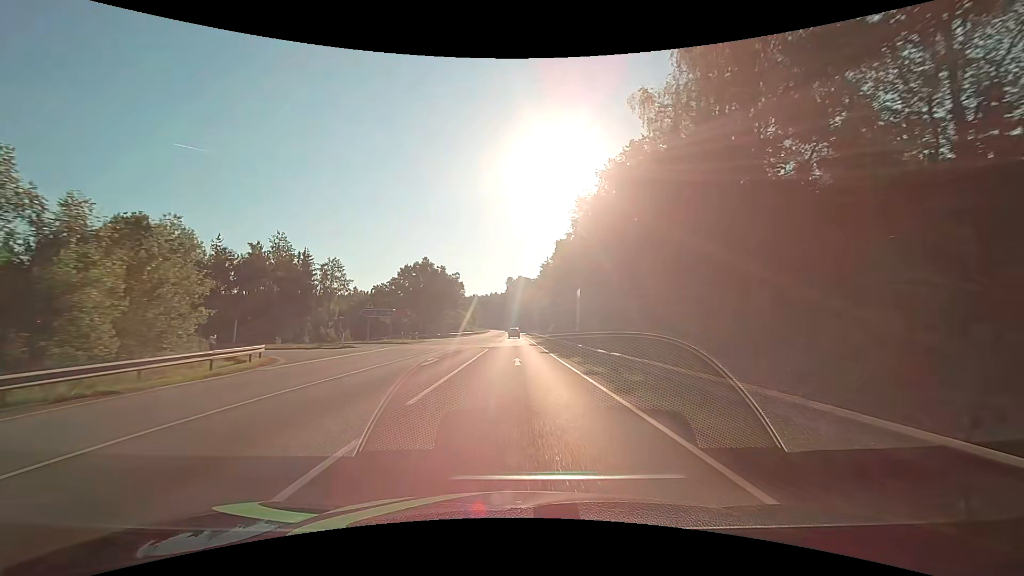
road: secondary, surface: asphalt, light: Day
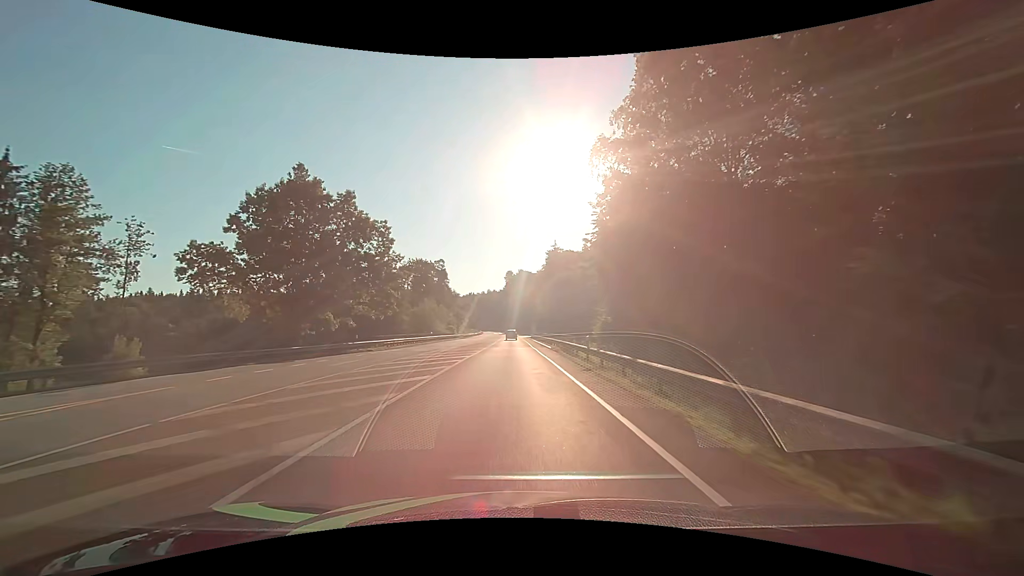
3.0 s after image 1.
(+0.2, +53.8) m; 0°
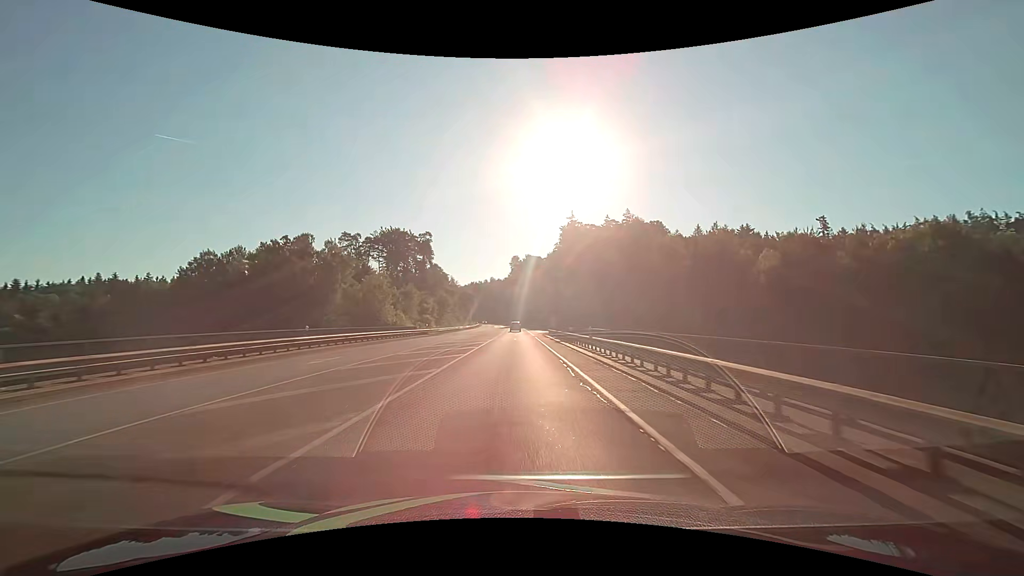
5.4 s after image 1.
(-0.4, +43.0) m; -1°
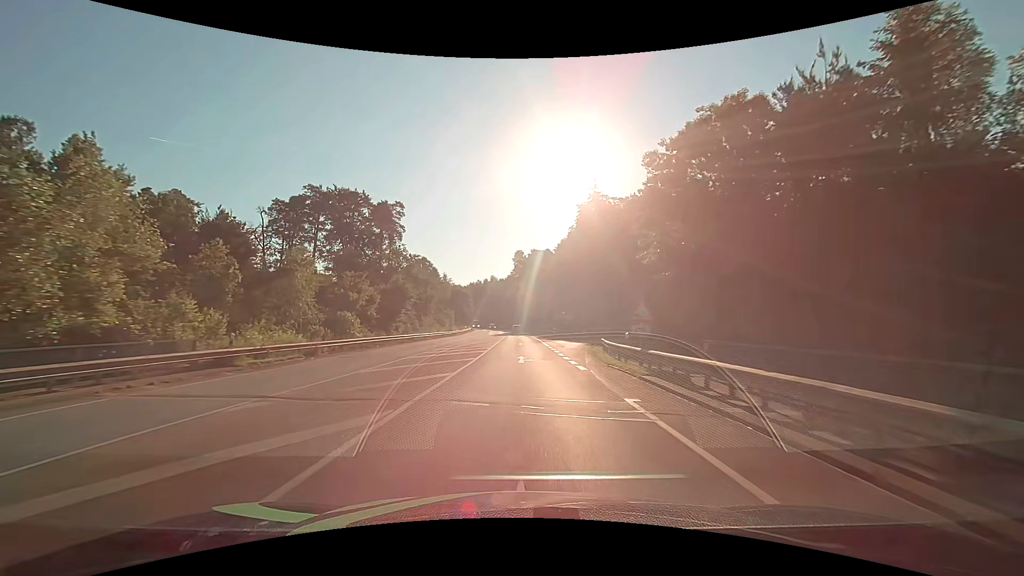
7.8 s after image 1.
(-0.2, +43.0) m; -1°
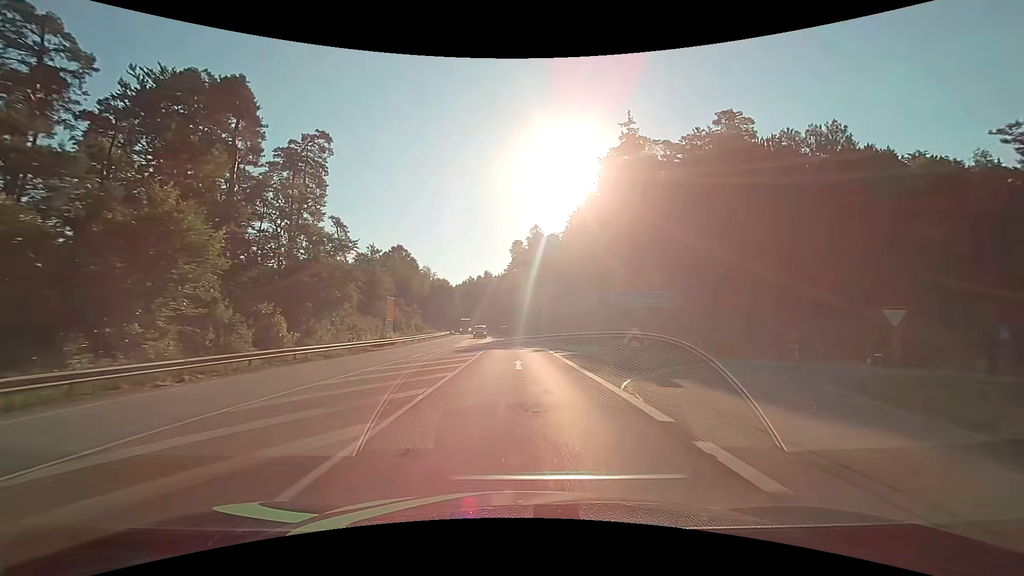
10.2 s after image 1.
(+0.2, +42.9) m; 0°
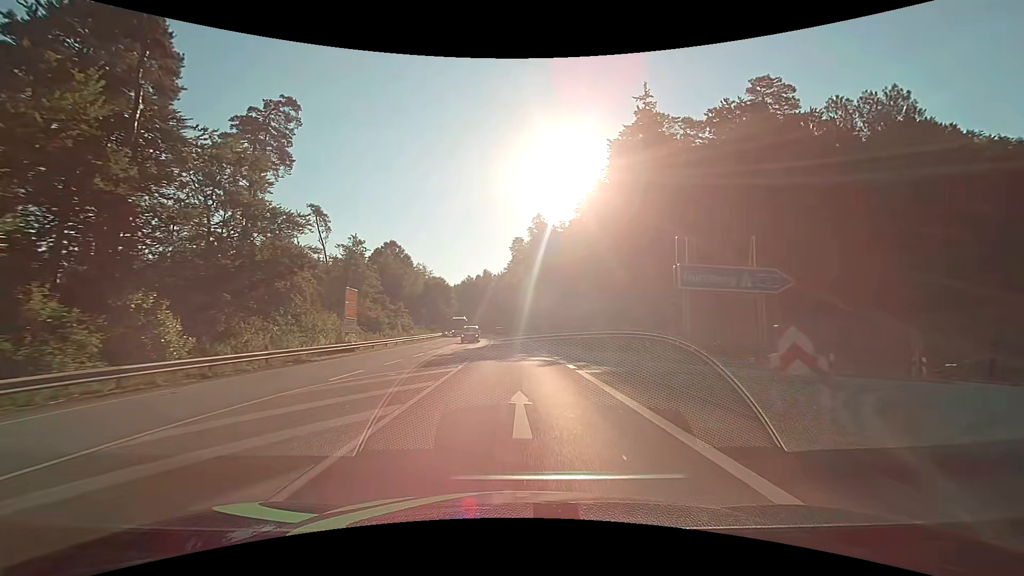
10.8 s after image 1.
(0.0, +10.7) m; 0°
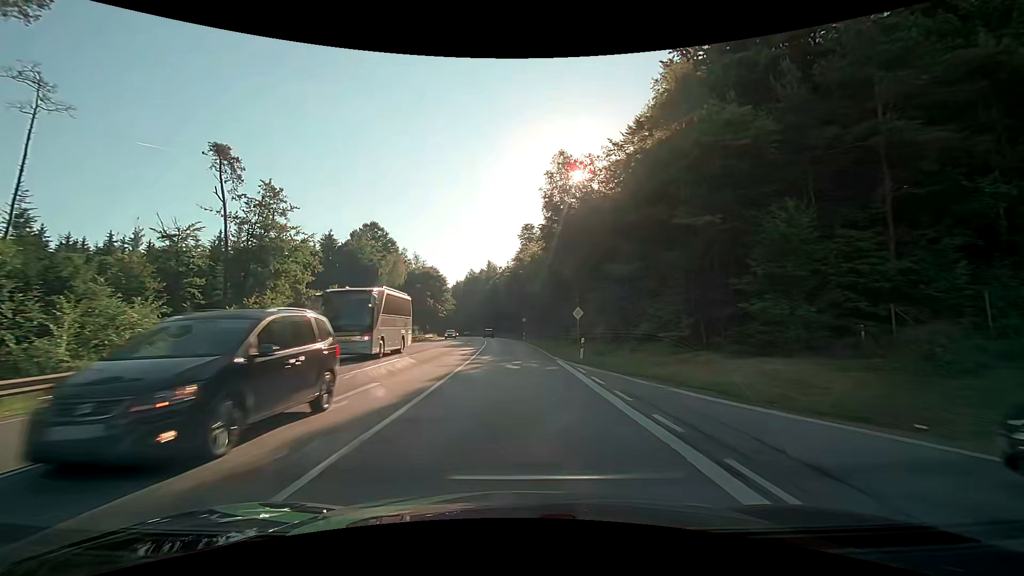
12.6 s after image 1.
(-0.1, +32.2) m; -1°
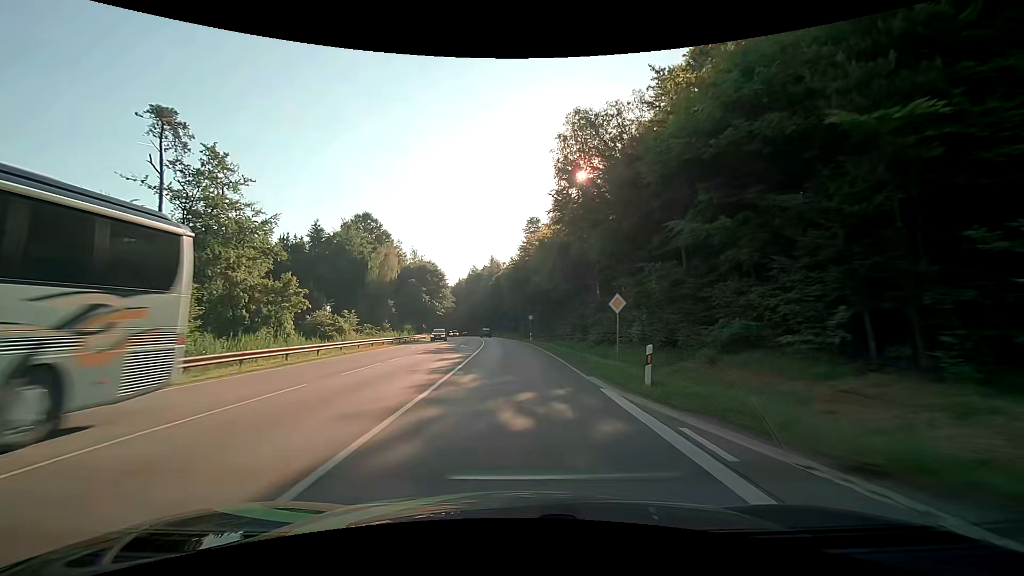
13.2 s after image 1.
(-0.1, +10.7) m; -1°
(0, +10) (0, +20) (-1, +30) (-1, +40) (-1, +50) (-2, +60) (-3, +70) (-4, +80) (-5, +90) (-6, +100) m
